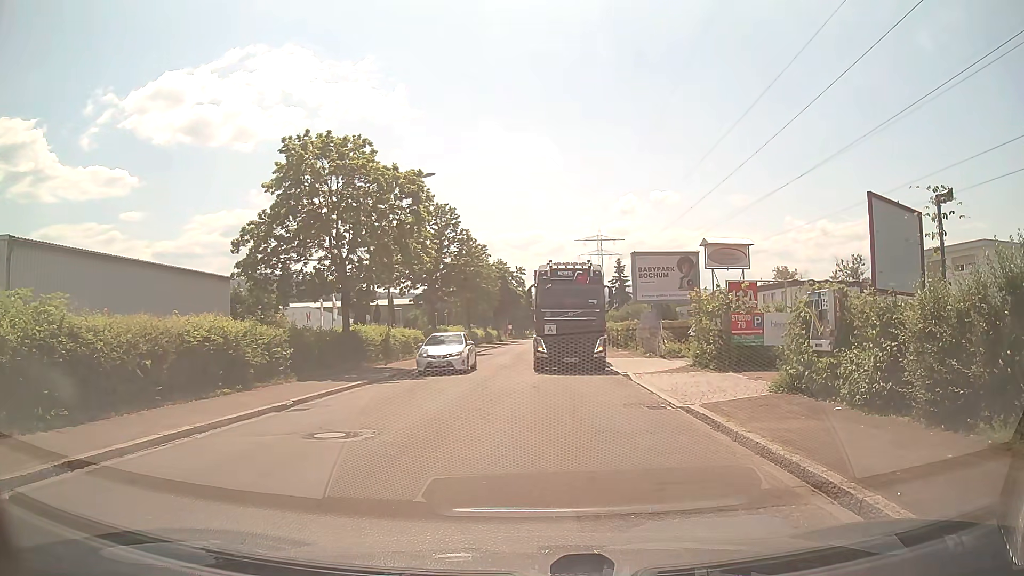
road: unclassified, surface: asphalt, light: Day
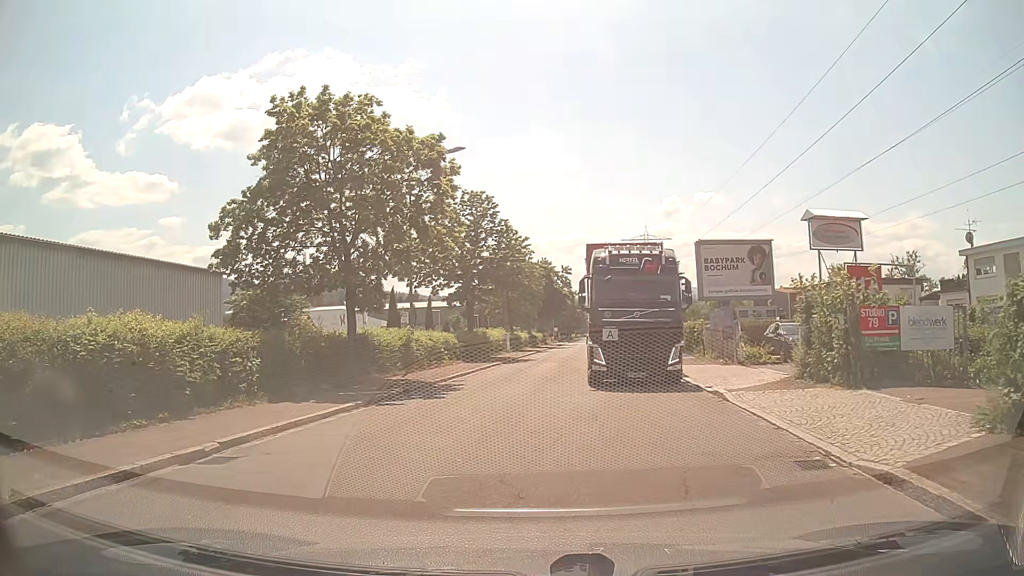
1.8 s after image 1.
(-0.1, +5.8) m; -4°
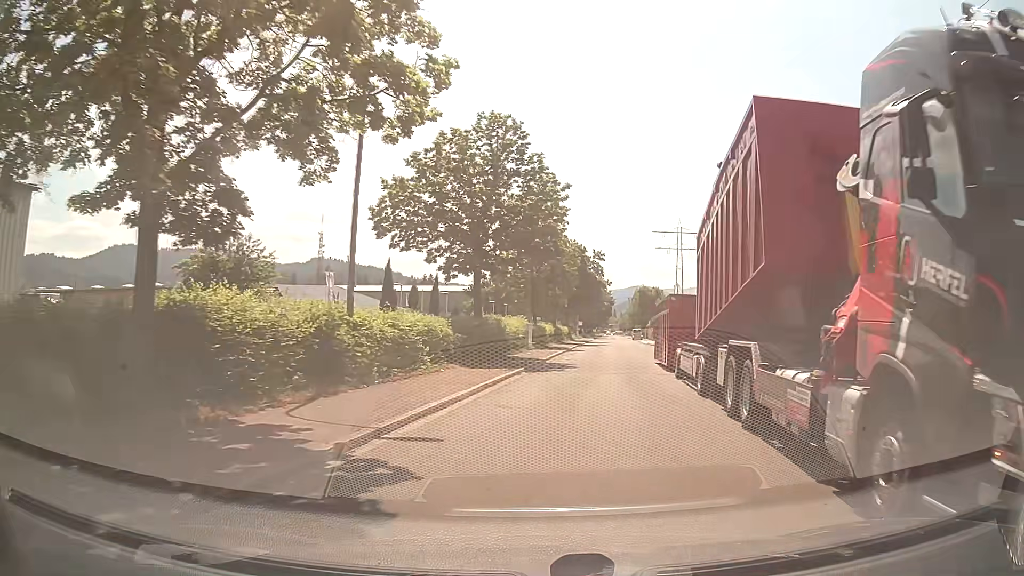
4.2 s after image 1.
(-0.8, +14.6) m; -1°
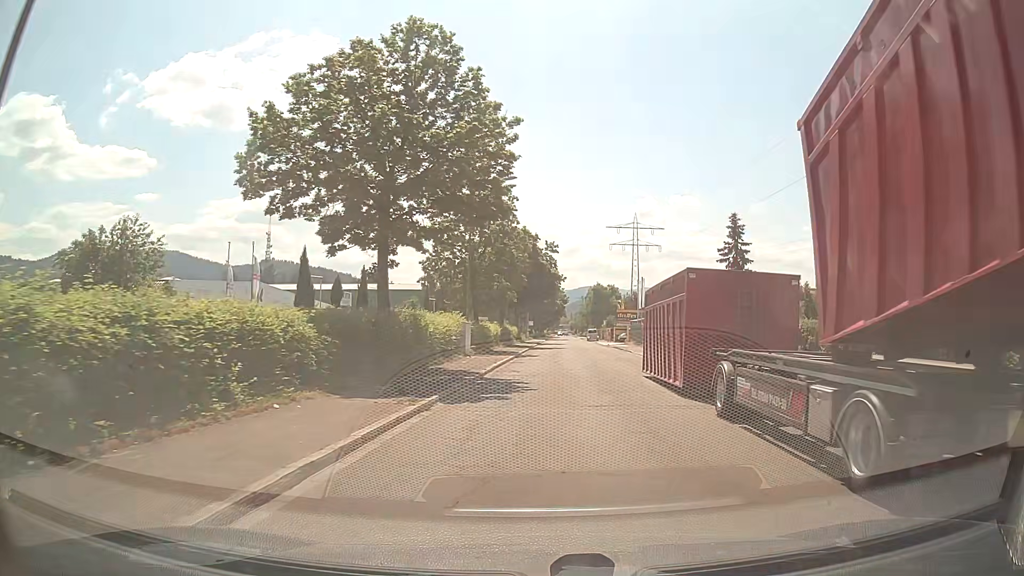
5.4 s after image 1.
(+0.4, +9.8) m; +3°
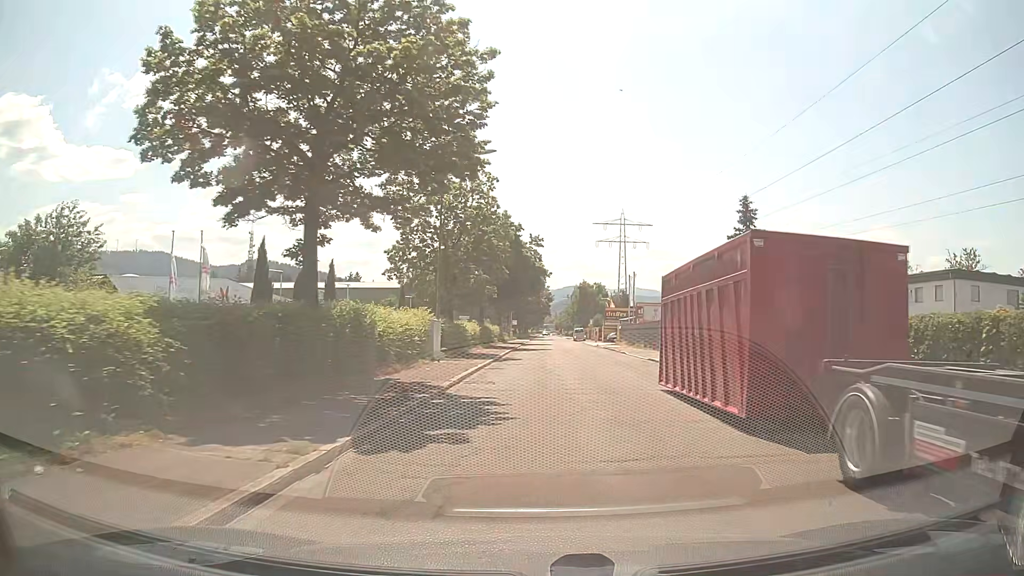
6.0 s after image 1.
(+0.1, +5.4) m; +2°
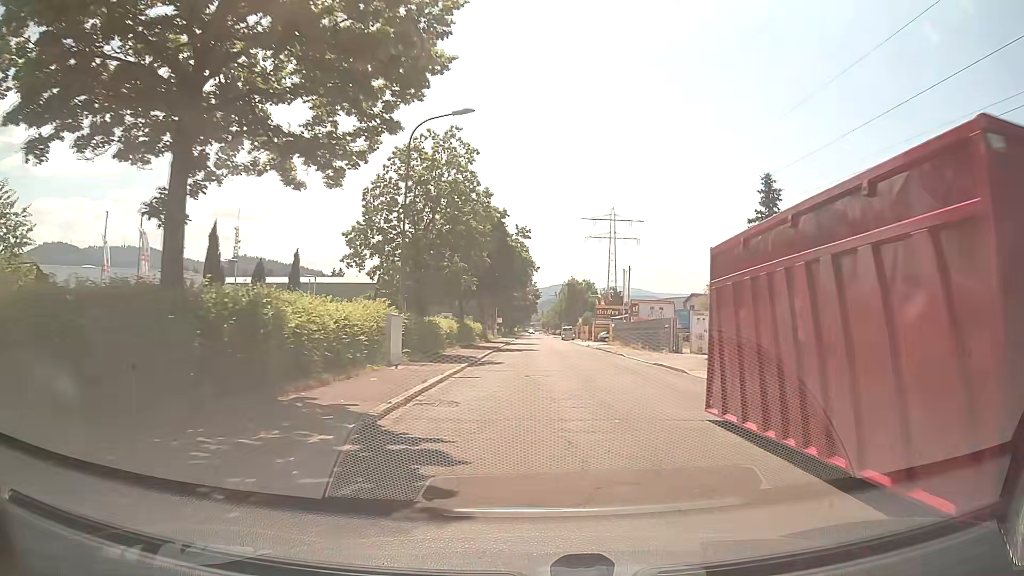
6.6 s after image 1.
(0.0, +5.6) m; +1°
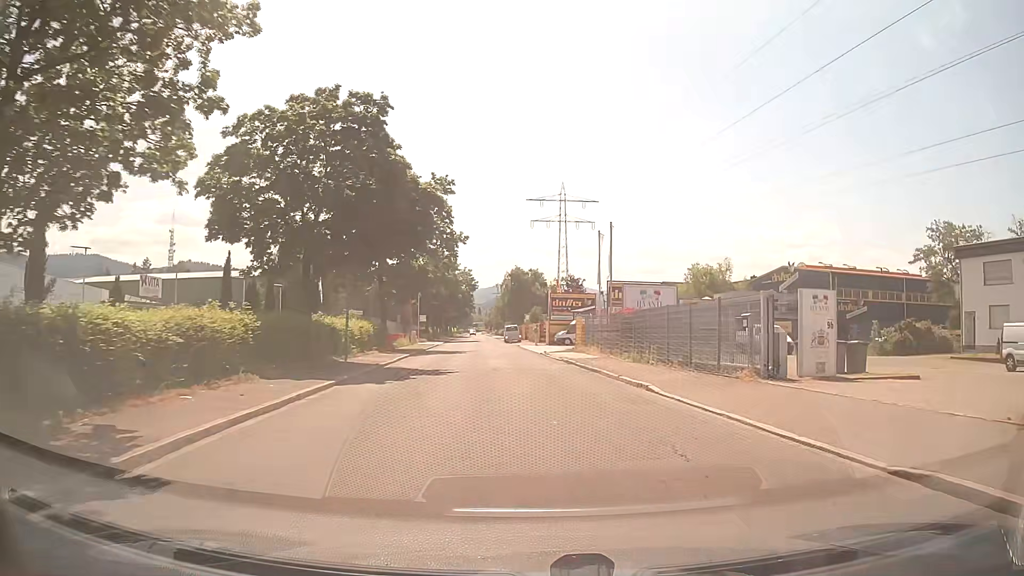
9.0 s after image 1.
(+1.1, +23.8) m; +5°
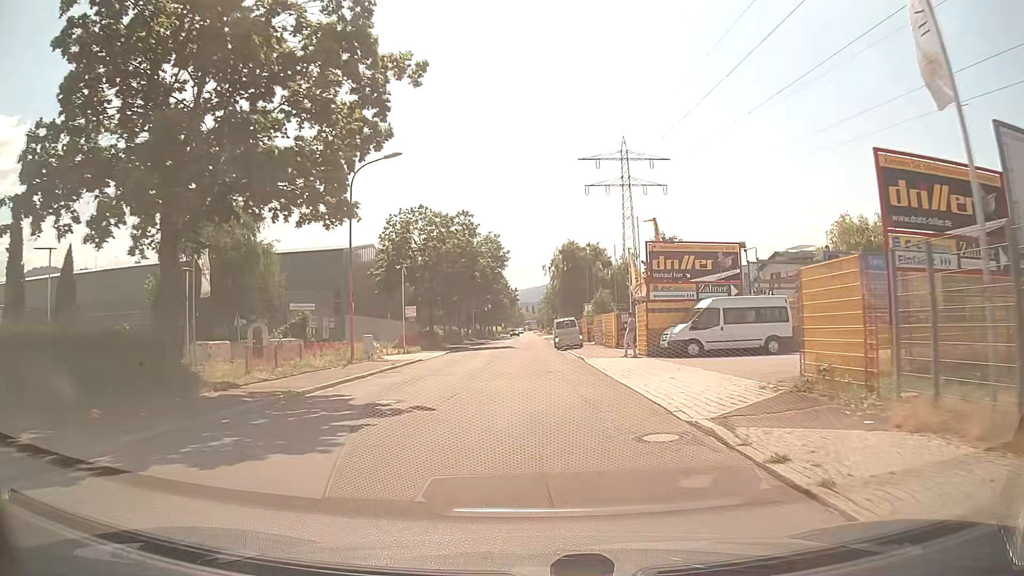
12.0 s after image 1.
(-1.2, +33.0) m; -6°
(0, +10) (0, +20) (0, +30) (0, +40) (0, +50) (0, +60) (0, +70) (0, +80) (0, +90) (0, +100) m
